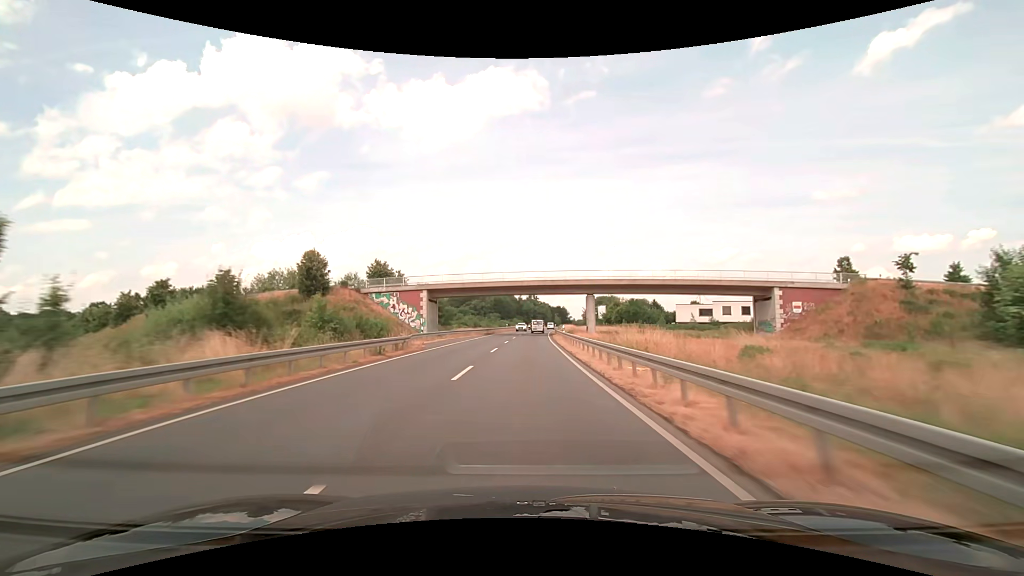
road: secondary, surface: asphalt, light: Day
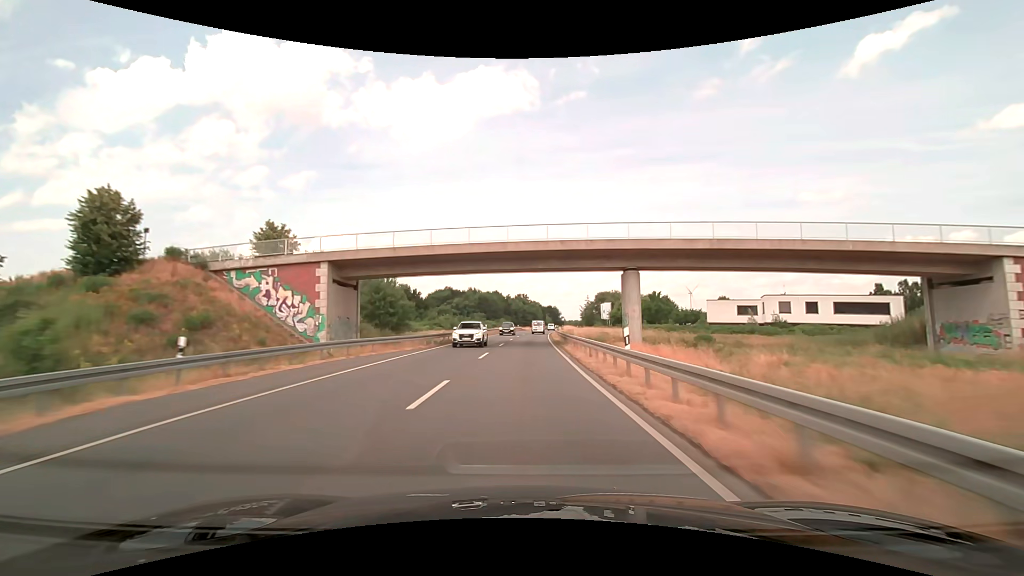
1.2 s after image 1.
(+0.3, +28.0) m; +1°
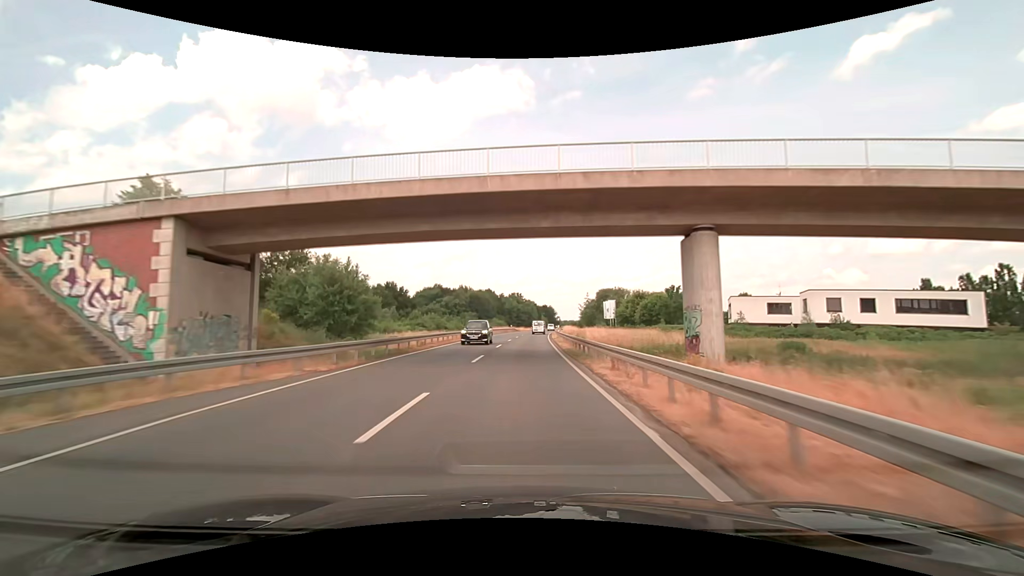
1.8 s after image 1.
(+0.1, +14.0) m; +1°
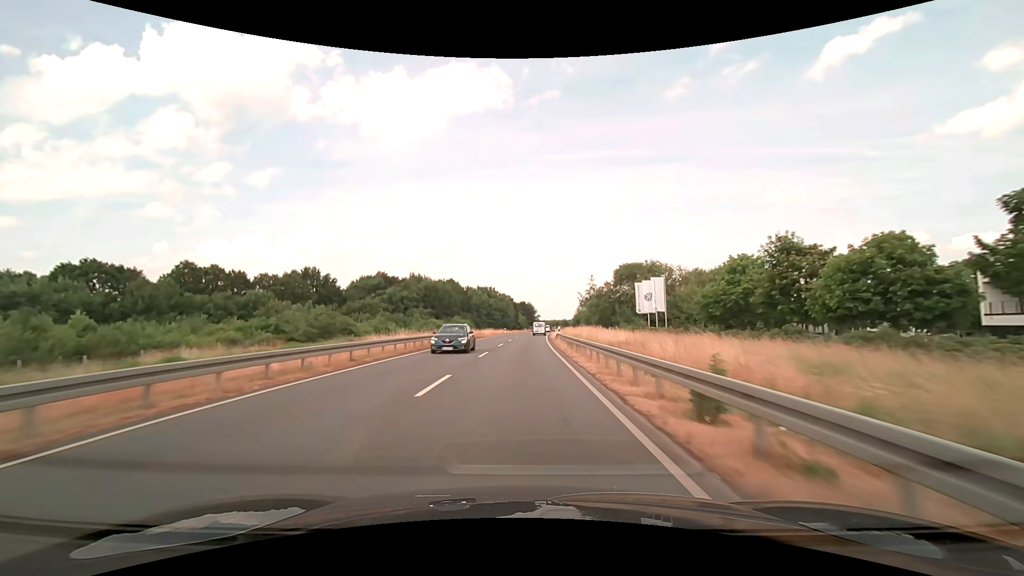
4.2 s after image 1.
(+1.4, +55.9) m; +3°
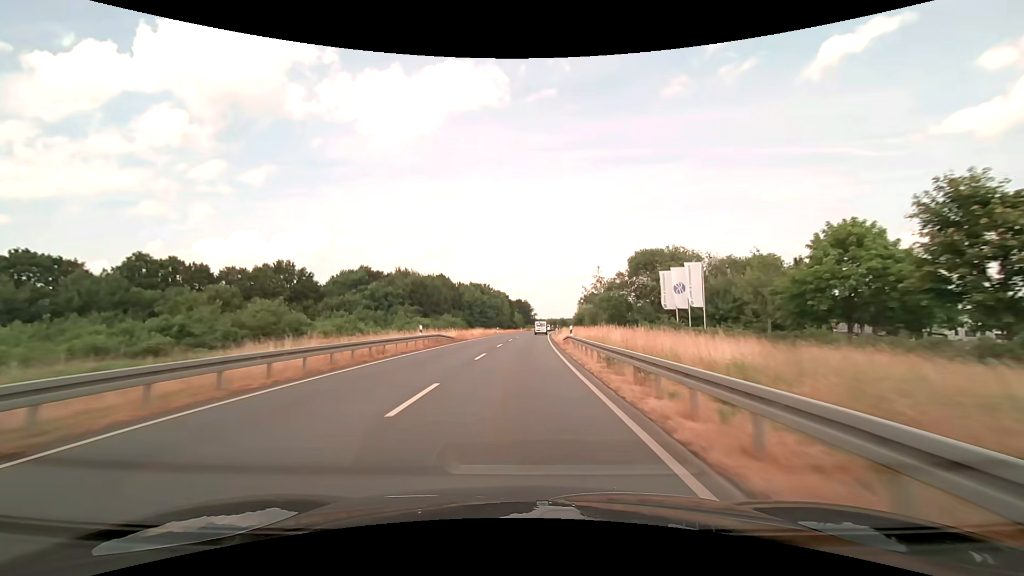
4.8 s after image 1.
(+0.1, +13.9) m; 0°
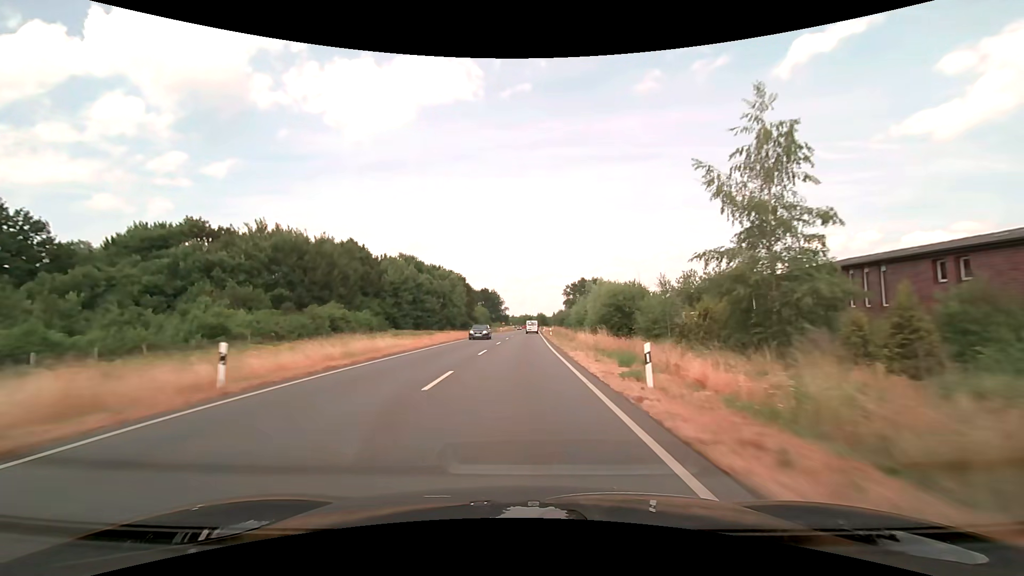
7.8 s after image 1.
(+1.9, +68.5) m; +3°
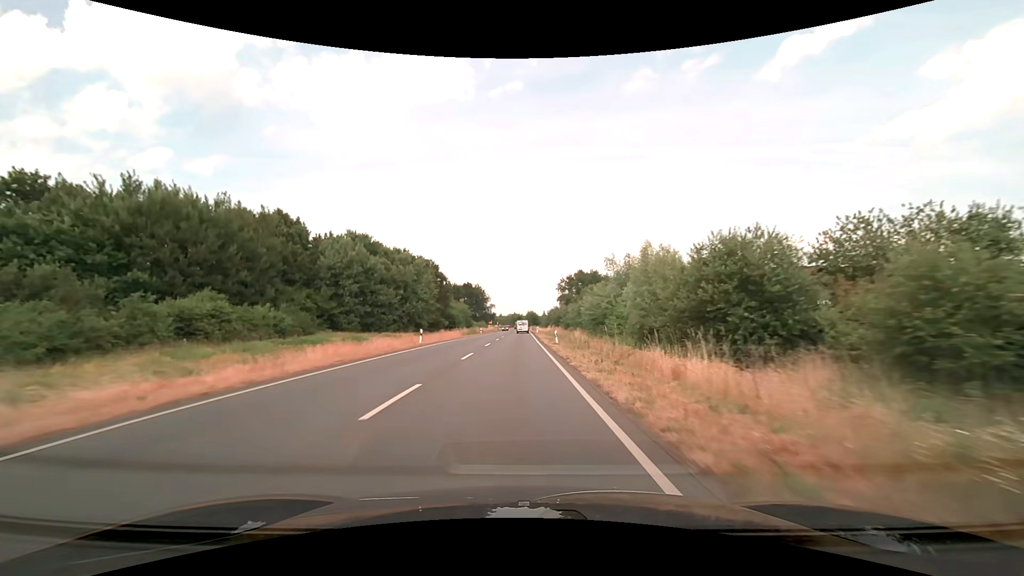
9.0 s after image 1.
(+0.3, +26.7) m; +1°
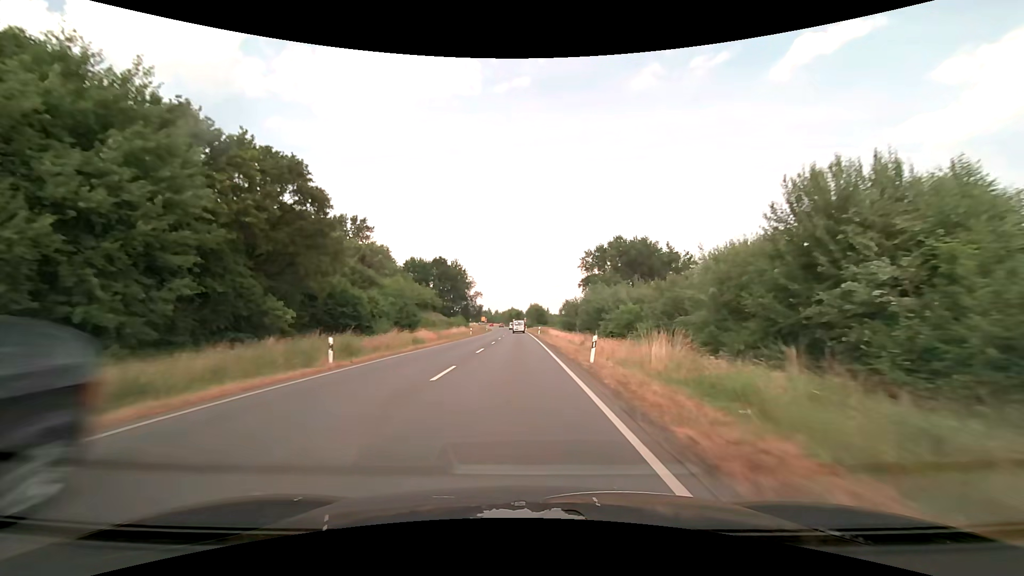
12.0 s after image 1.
(0.0, +66.4) m; 0°
(0, +10) (0, +20) (0, +30) (0, +40) (0, +50) (0, +60) (0, +70) (0, +80) (-1, +90) (-1, +100) m
